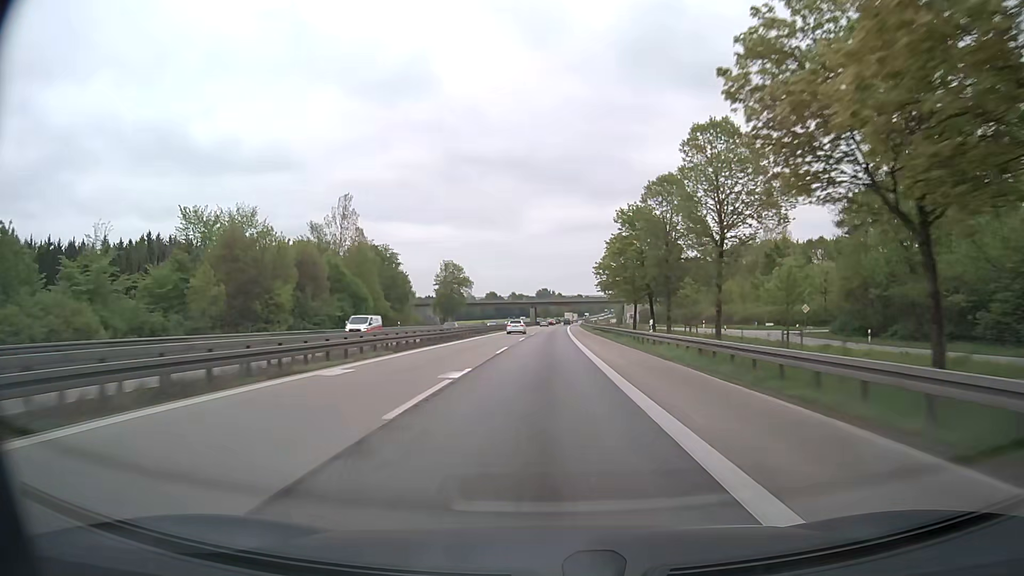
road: motorway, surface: asphalt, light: Day
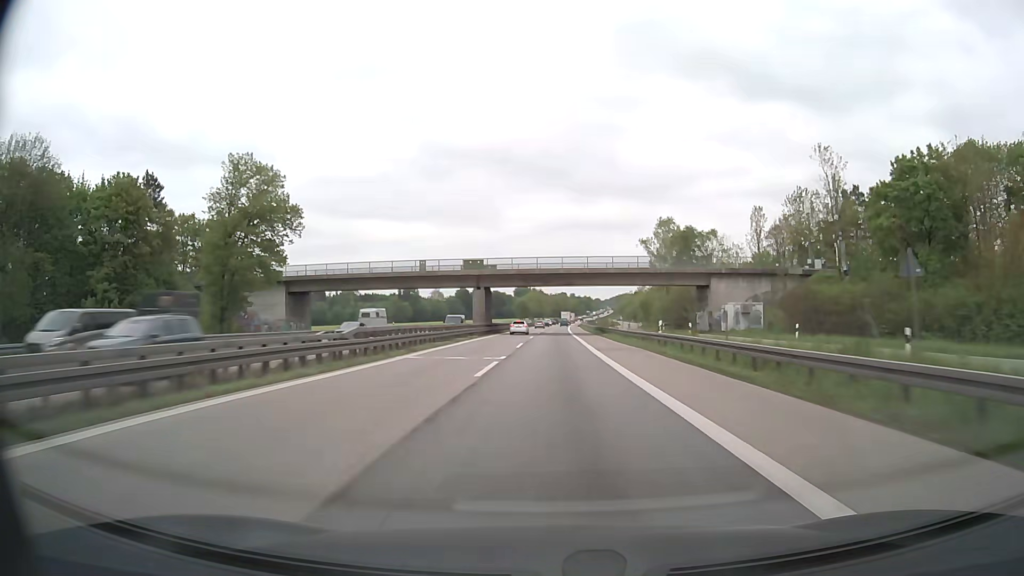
(+1.5, +103.1) m; +2°
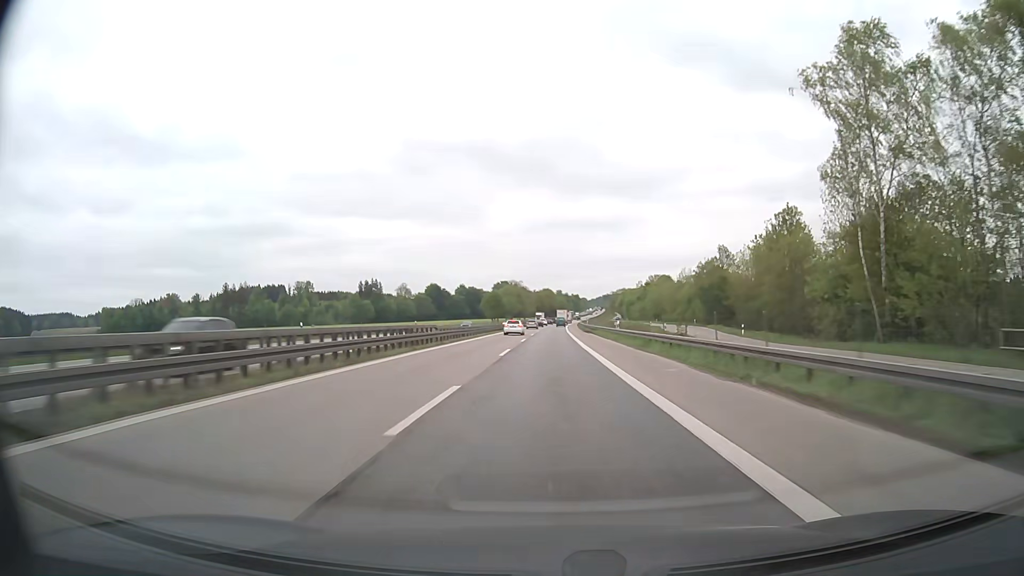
(+1.1, +82.4) m; +1°
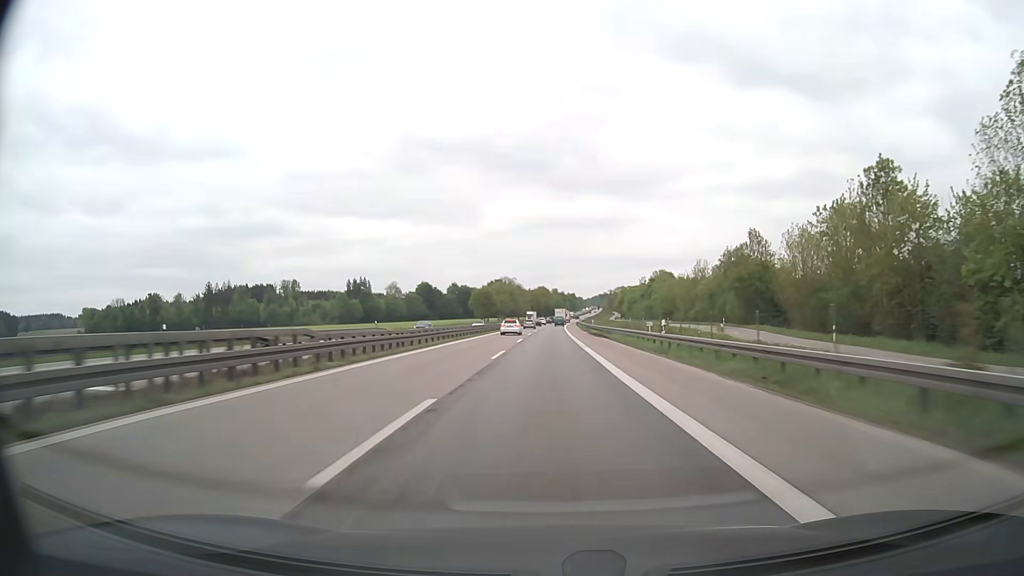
(+0.1, +20.6) m; +1°
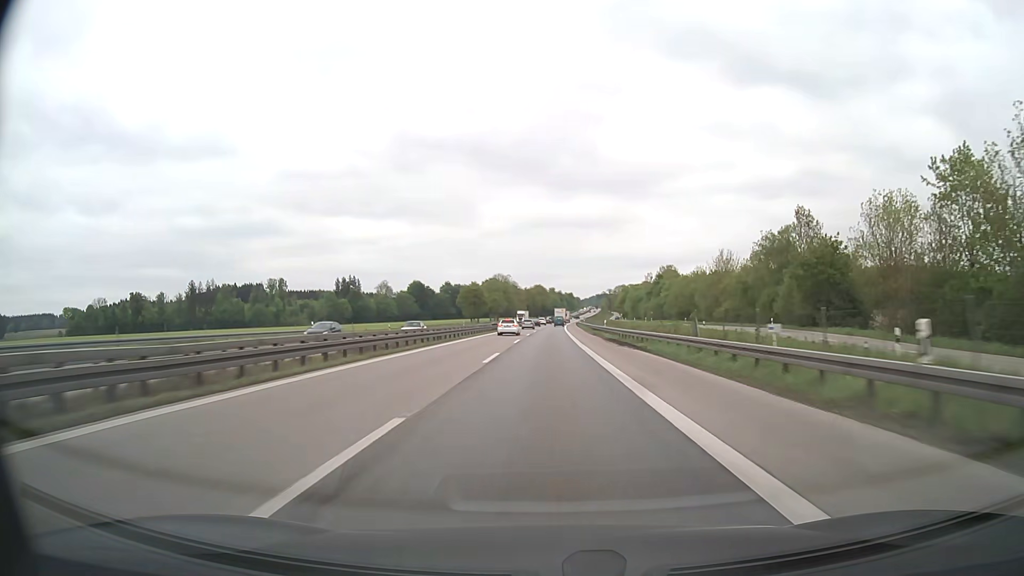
(0.0, +20.6) m; 0°
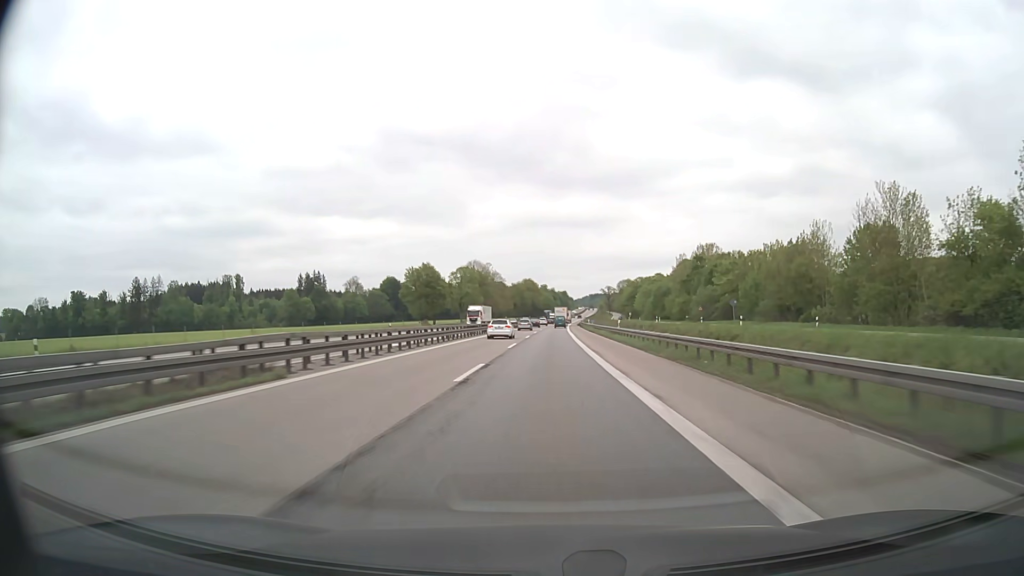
(+0.2, +61.8) m; +1°
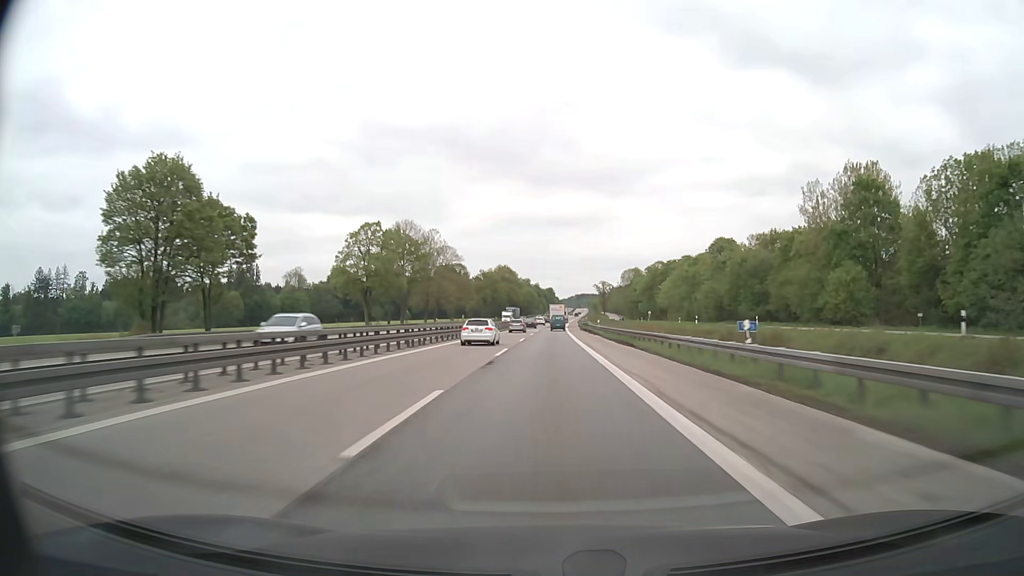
(+0.8, +82.3) m; +1°
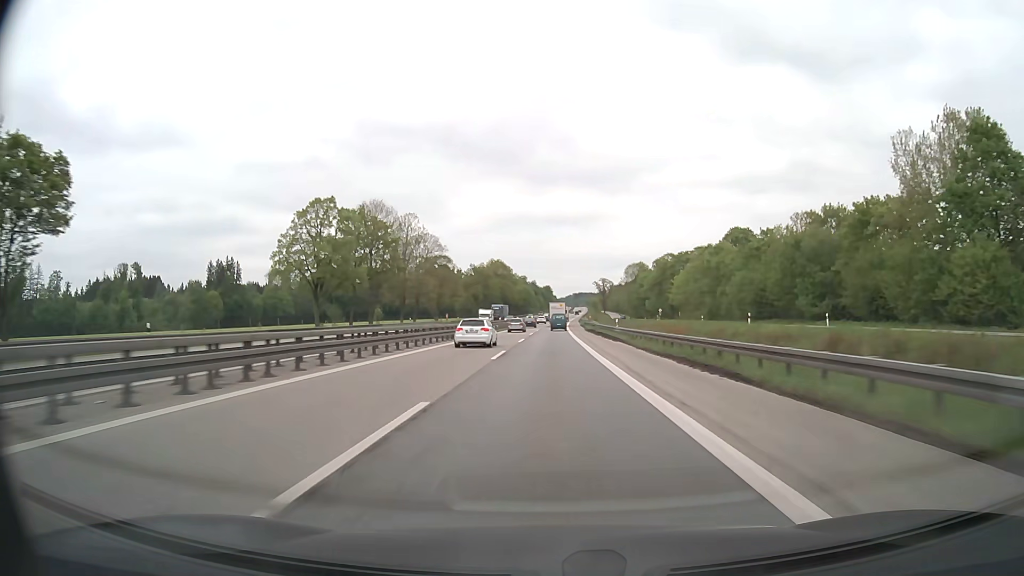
(+0.1, +20.4) m; 0°
(0, +10) (0, +20) (0, +30) (0, +40) (0, +50) (0, +60) (+1, +70) (+1, +80) (+1, +90) (+1, +100) m
